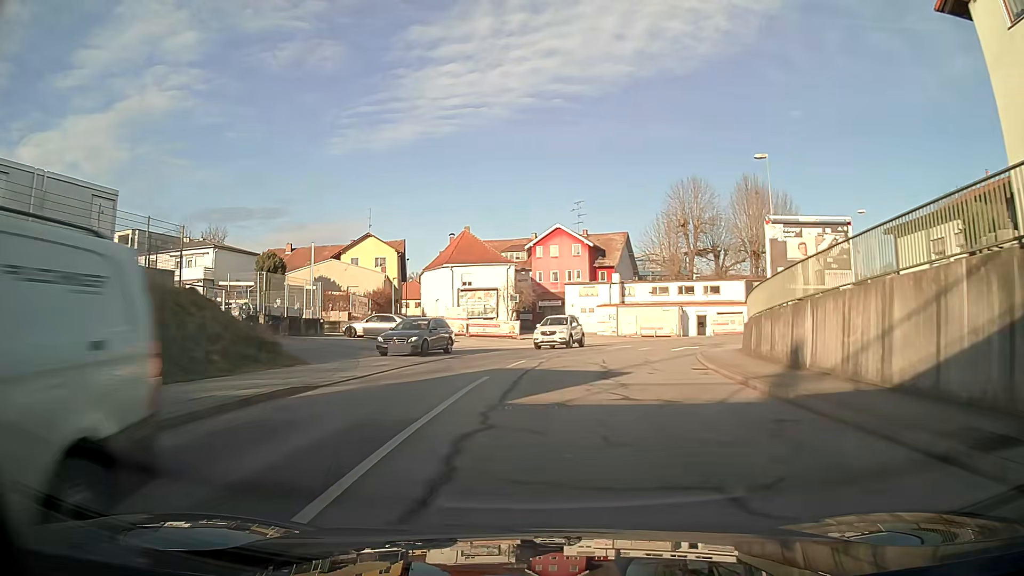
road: tertiary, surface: asphalt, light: Day
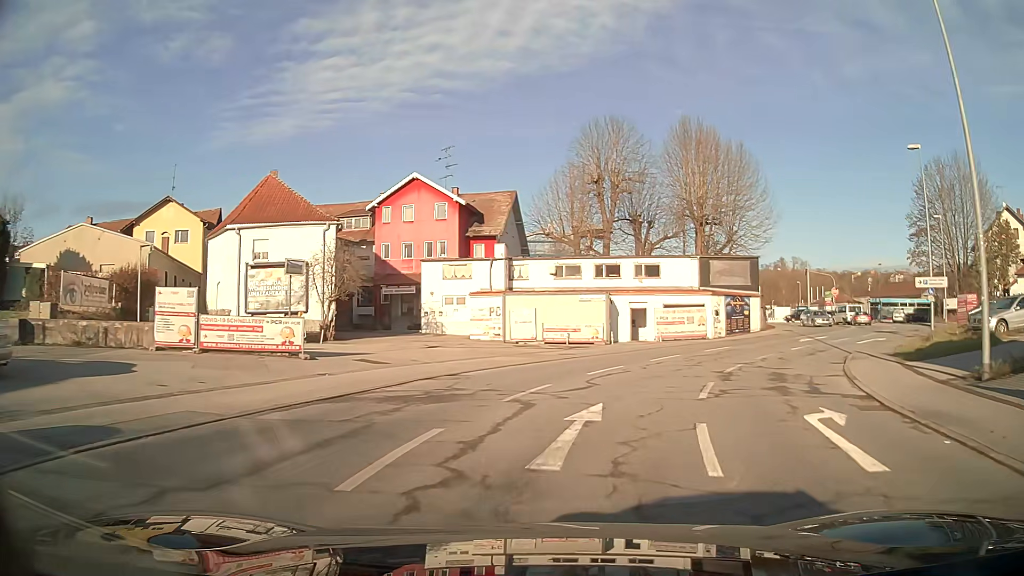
(+2.6, +25.1) m; +14°
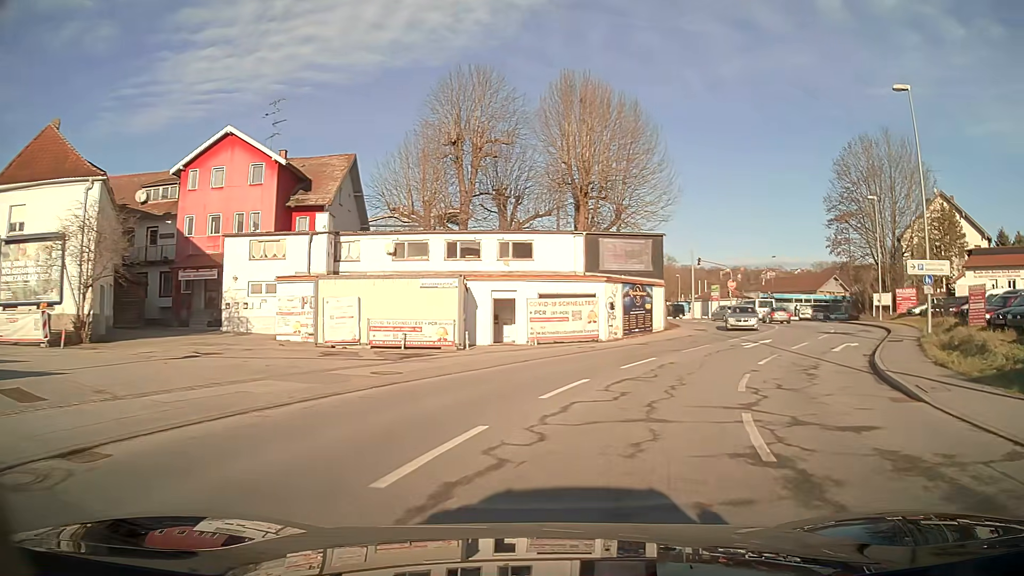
(+1.2, +11.3) m; +13°
(+1, +10) (+5, +19) (+9, +28) (+14, +37) (+16, +47) (+16, +57) (+15, +67) (+12, +76) (+9, +86) (+6, +95) m
